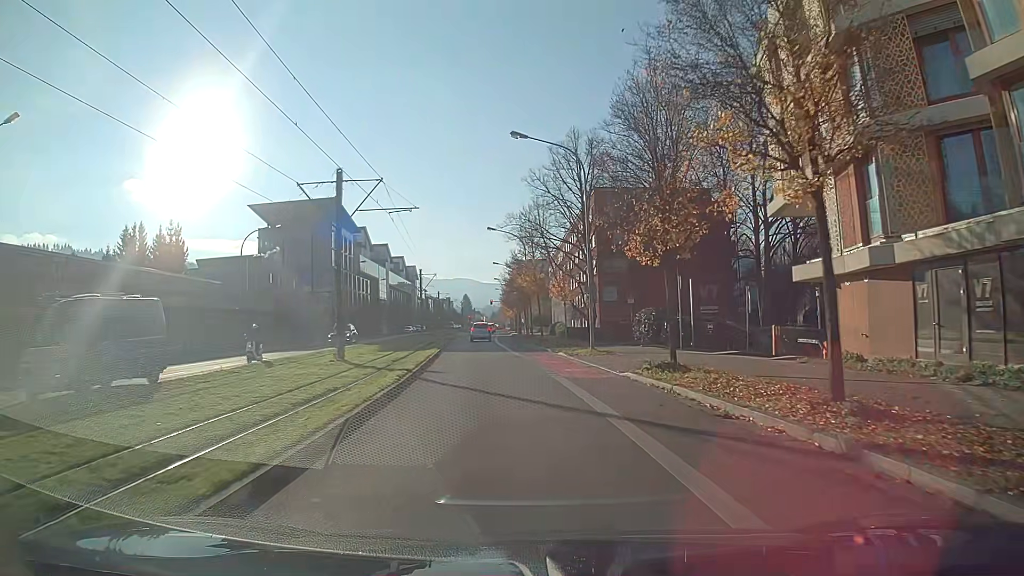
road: secondary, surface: asphalt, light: Day
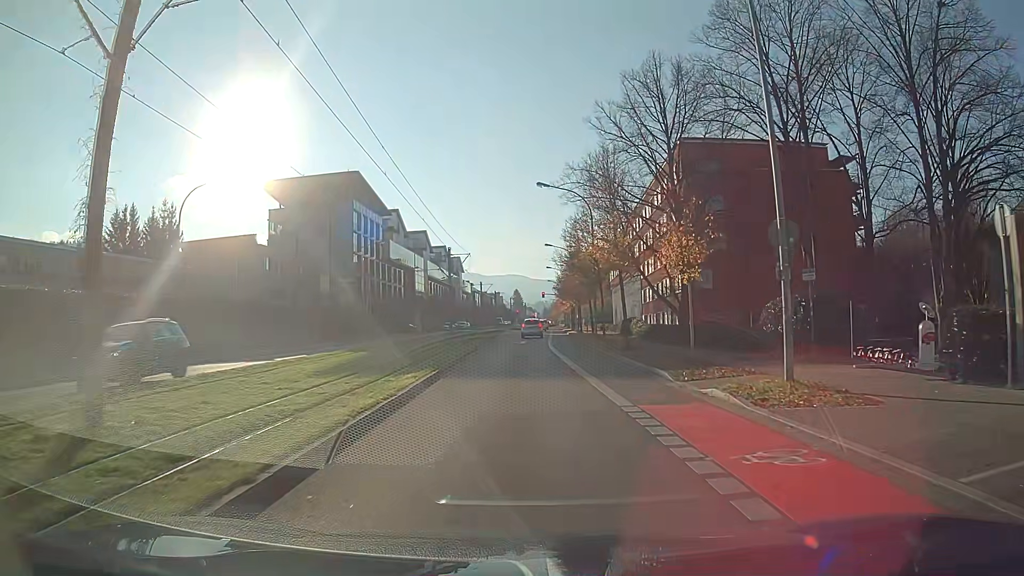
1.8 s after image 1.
(-0.6, +17.9) m; -3°
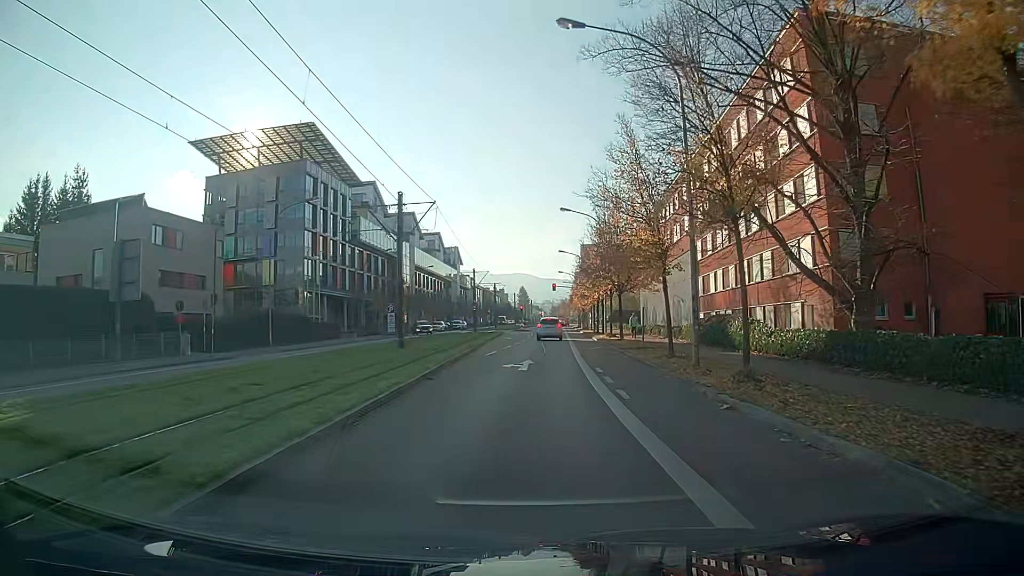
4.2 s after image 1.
(-0.1, +23.5) m; 0°
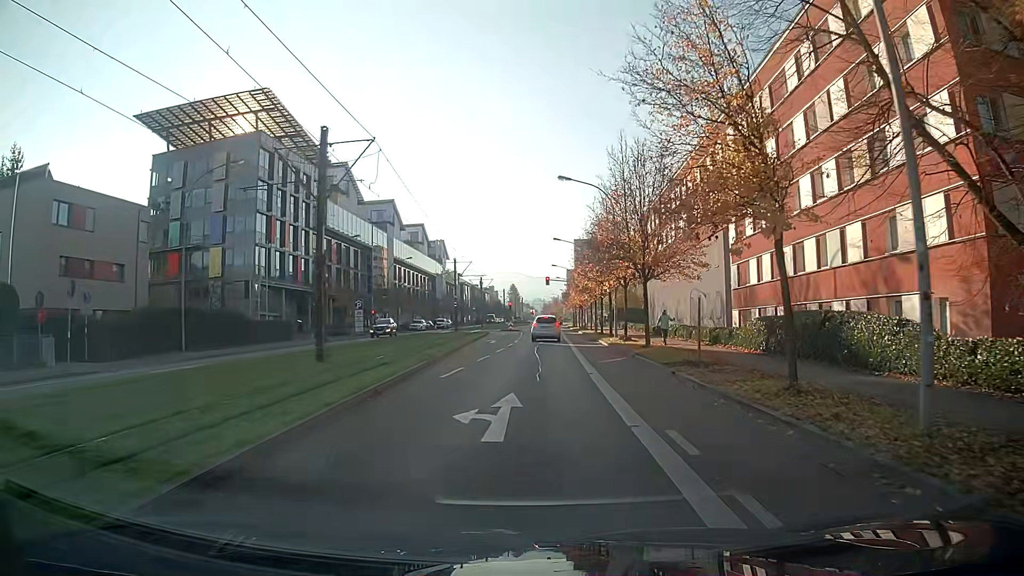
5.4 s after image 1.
(+0.1, +11.0) m; 0°
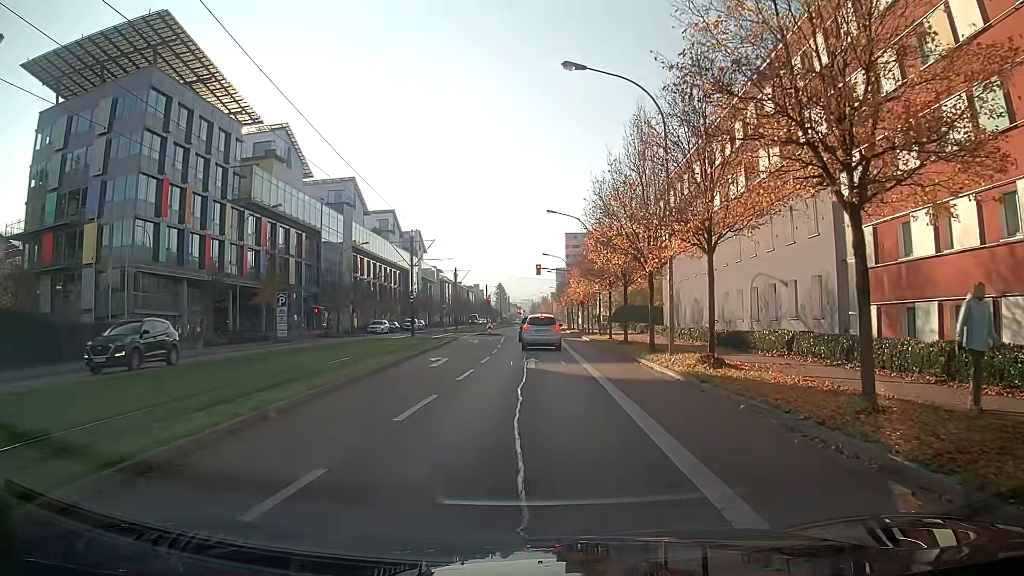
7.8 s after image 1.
(+0.1, +18.4) m; +1°
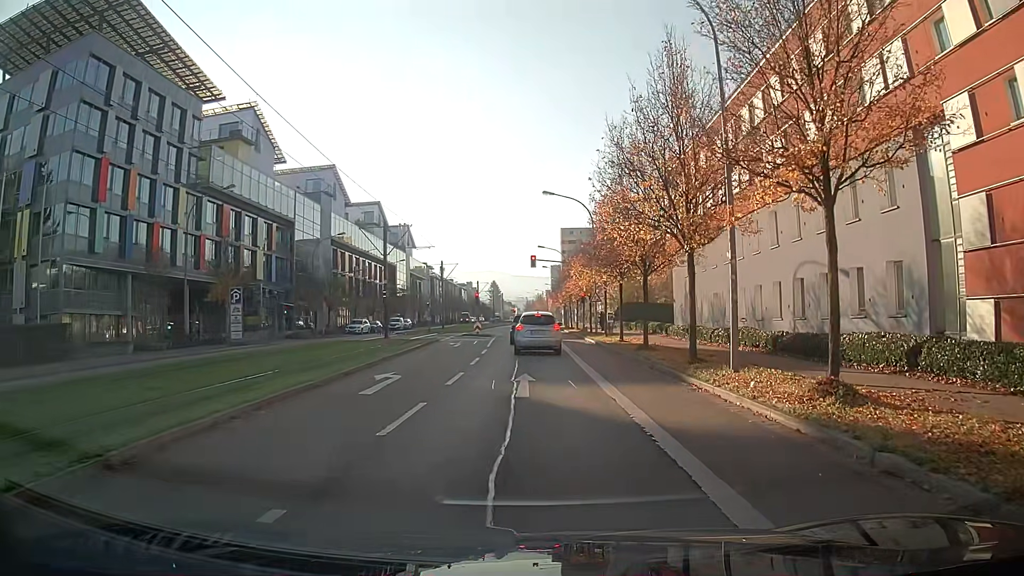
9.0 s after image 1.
(0.0, +7.1) m; 0°
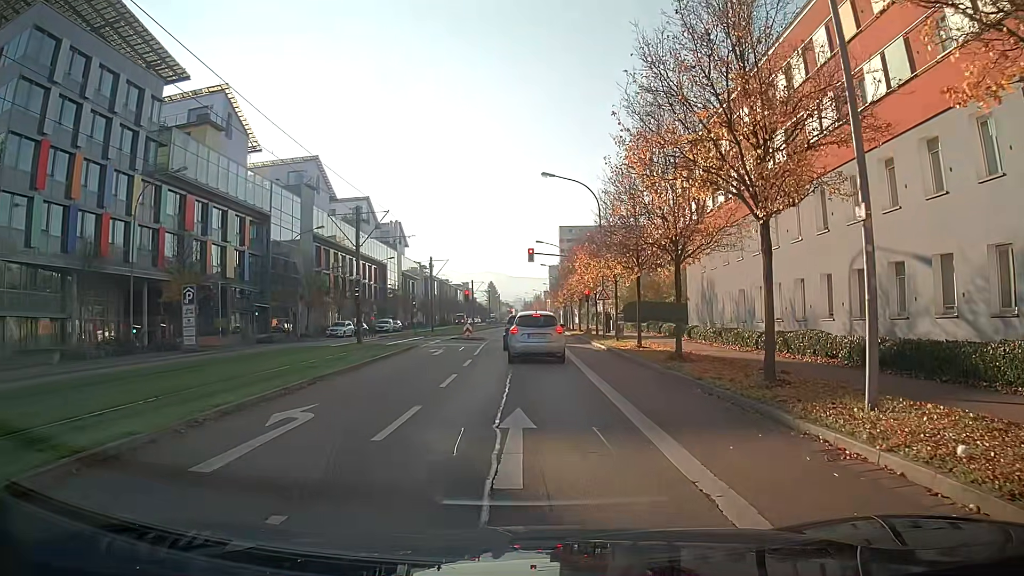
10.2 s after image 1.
(0.0, +6.1) m; 0°
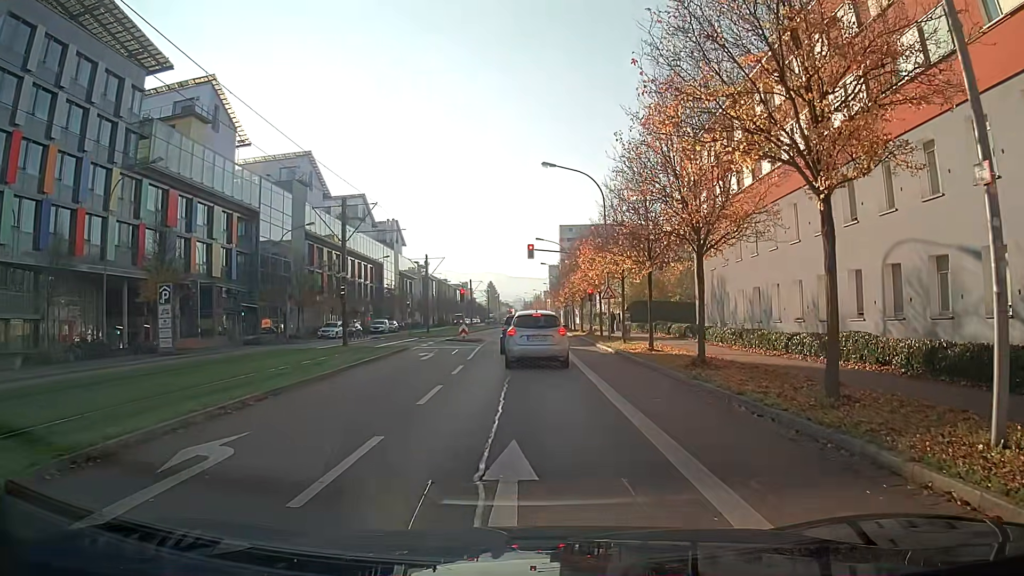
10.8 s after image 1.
(0.0, +2.7) m; 0°
